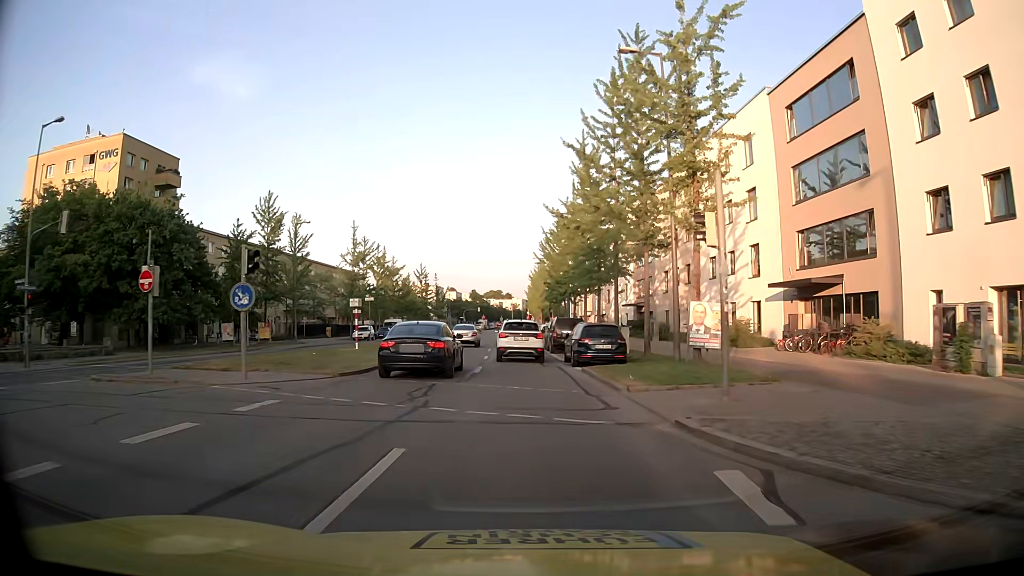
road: secondary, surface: asphalt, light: Day
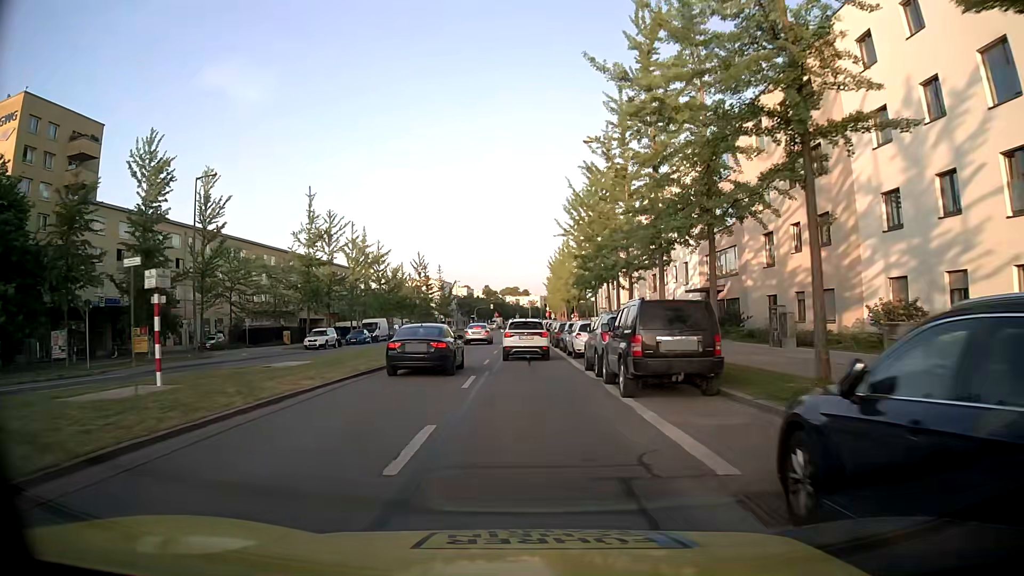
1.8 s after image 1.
(-0.1, +21.1) m; -1°
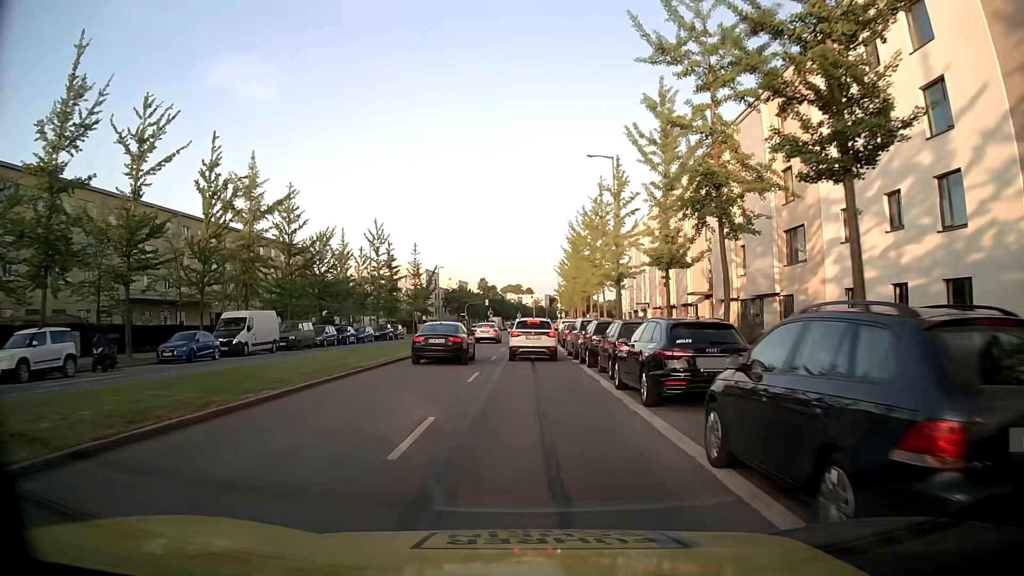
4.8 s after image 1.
(-0.4, +34.4) m; 0°
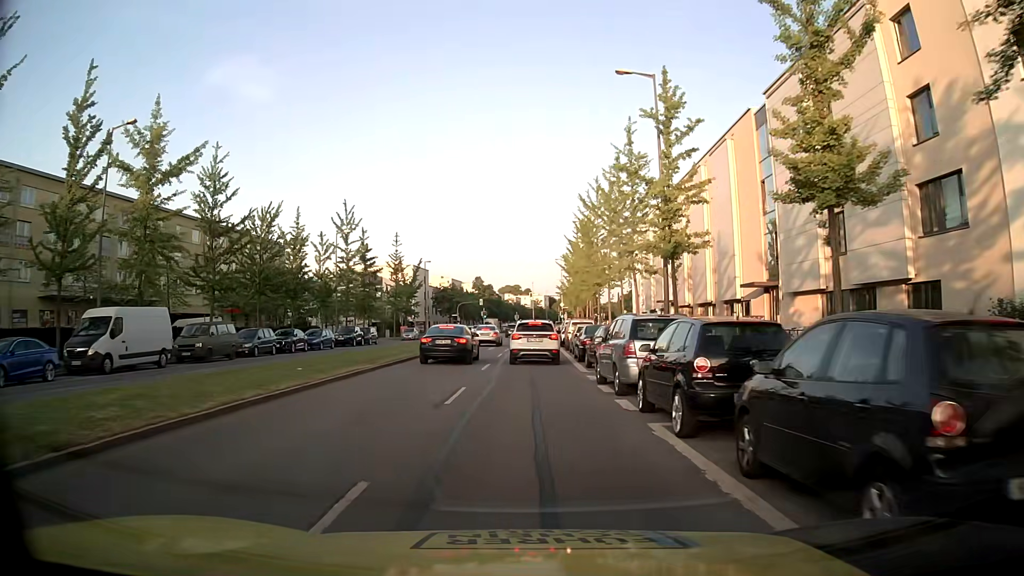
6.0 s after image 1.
(0.0, +12.9) m; -1°
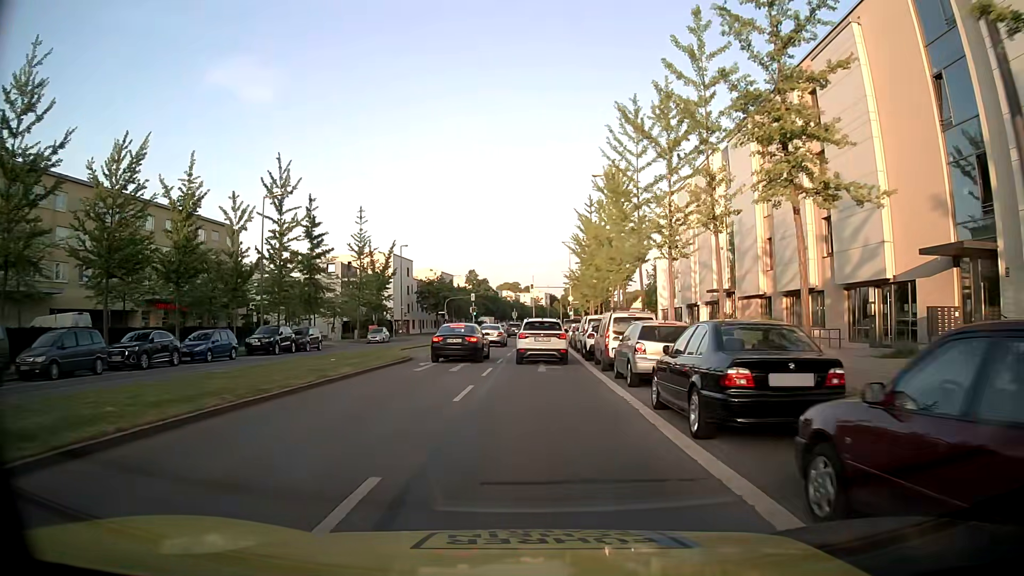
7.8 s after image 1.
(+0.2, +18.0) m; +1°
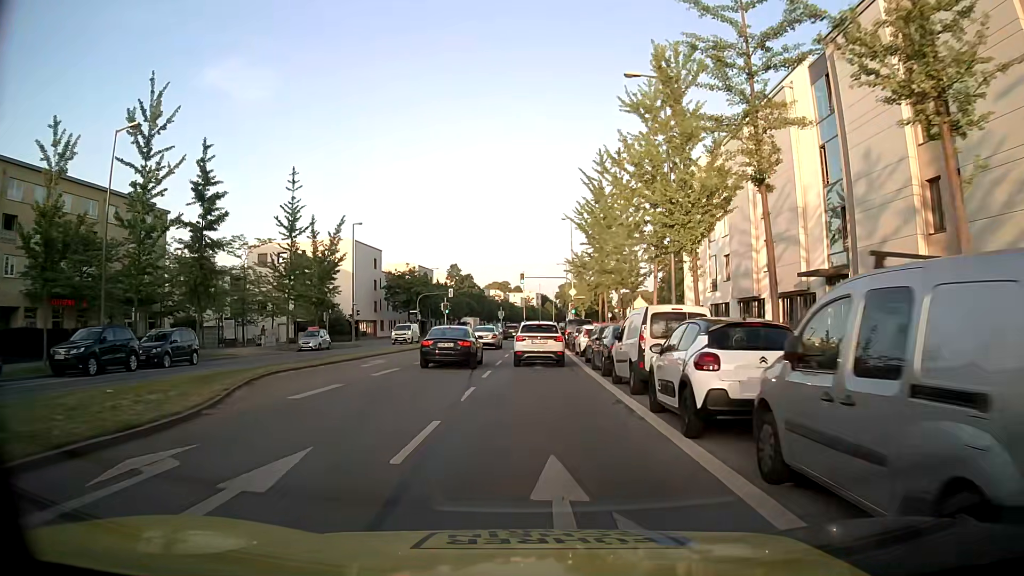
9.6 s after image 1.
(0.0, +17.5) m; +1°
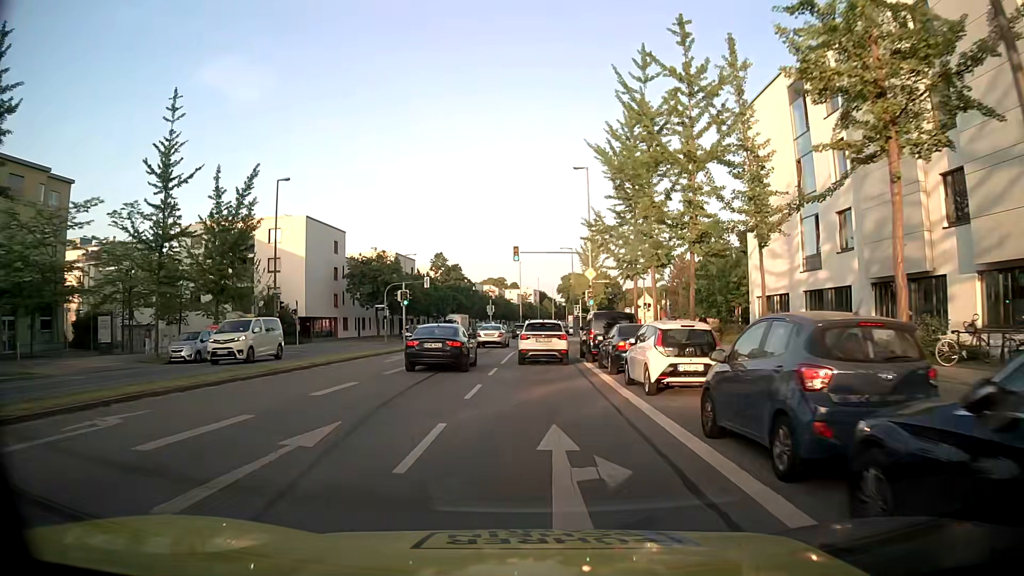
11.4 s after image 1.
(0.0, +18.2) m; -1°
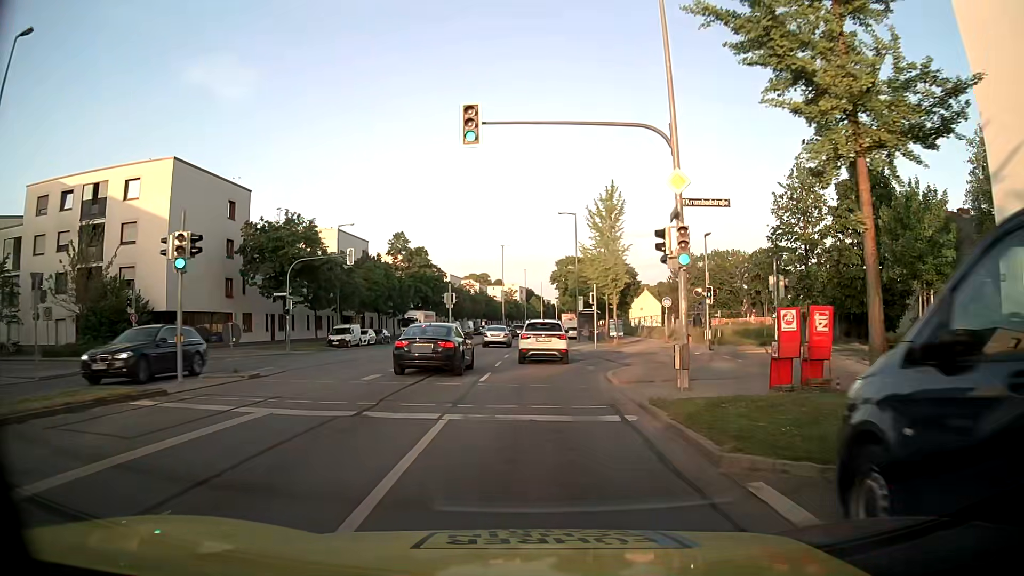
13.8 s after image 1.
(+0.6, +24.9) m; +1°
(0, +10) (0, +20) (+1, +30) (+1, +40) (+1, +50) (+2, +60) (+2, +70) (+3, +80) (+3, +90) (+4, +100) m
